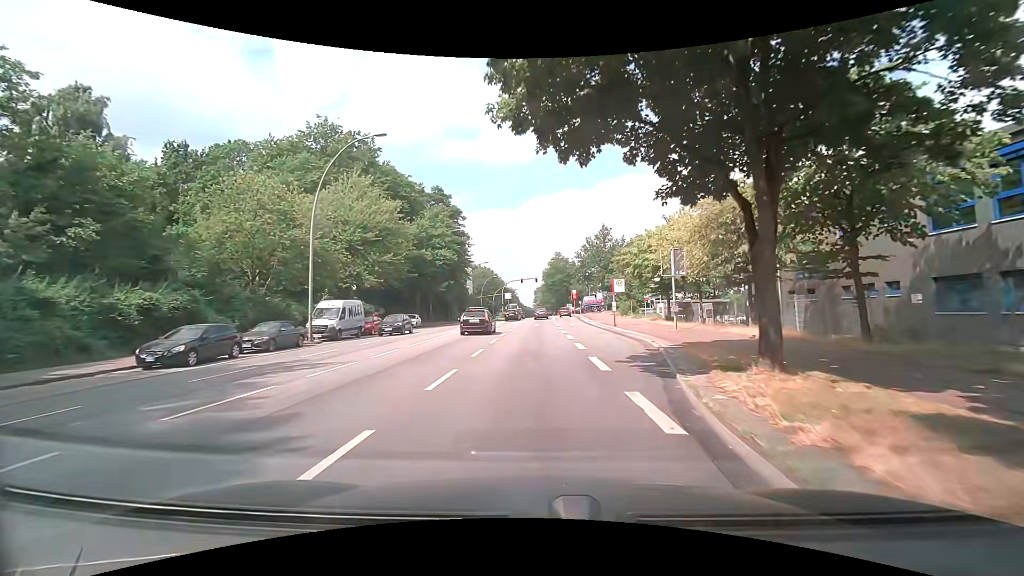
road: primary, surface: asphalt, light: Day
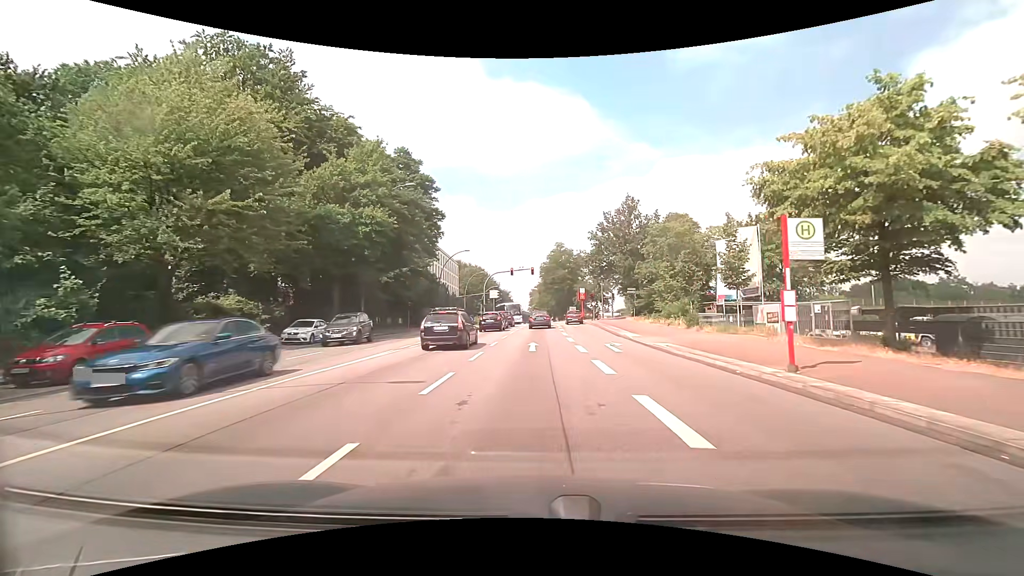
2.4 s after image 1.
(0.0, +24.3) m; +1°
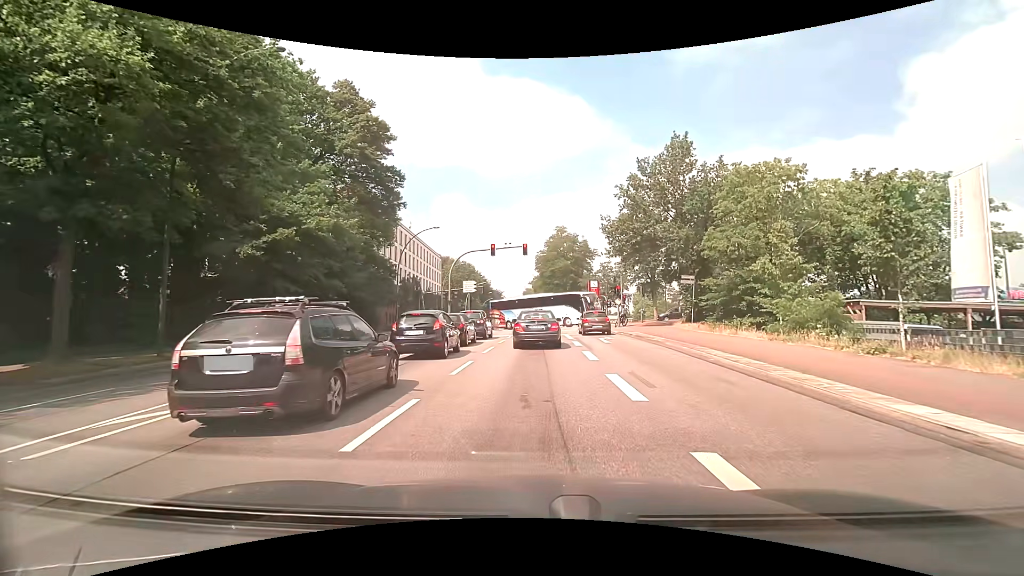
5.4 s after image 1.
(0.0, +20.9) m; 0°
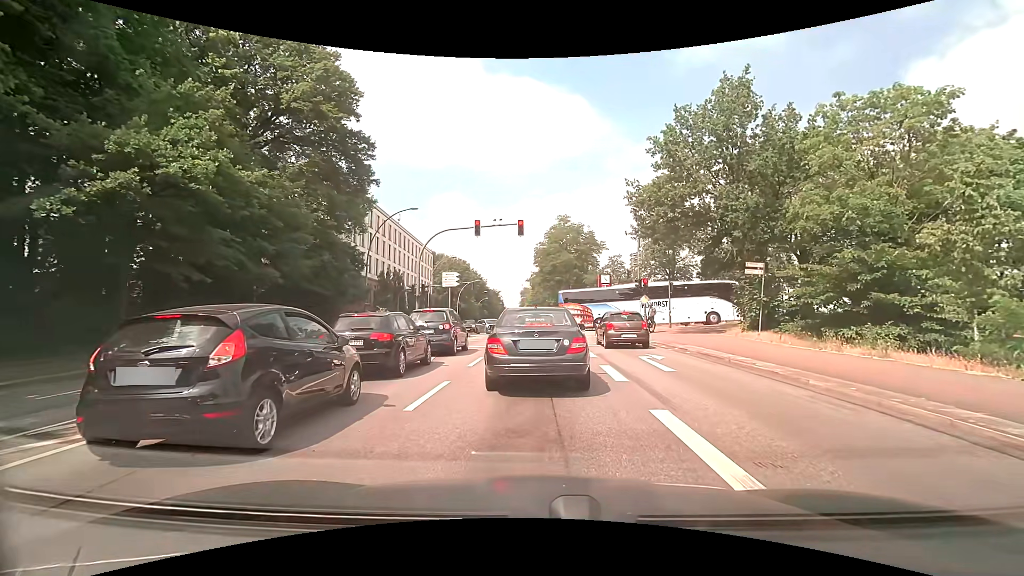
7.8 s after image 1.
(0.0, +9.7) m; 0°
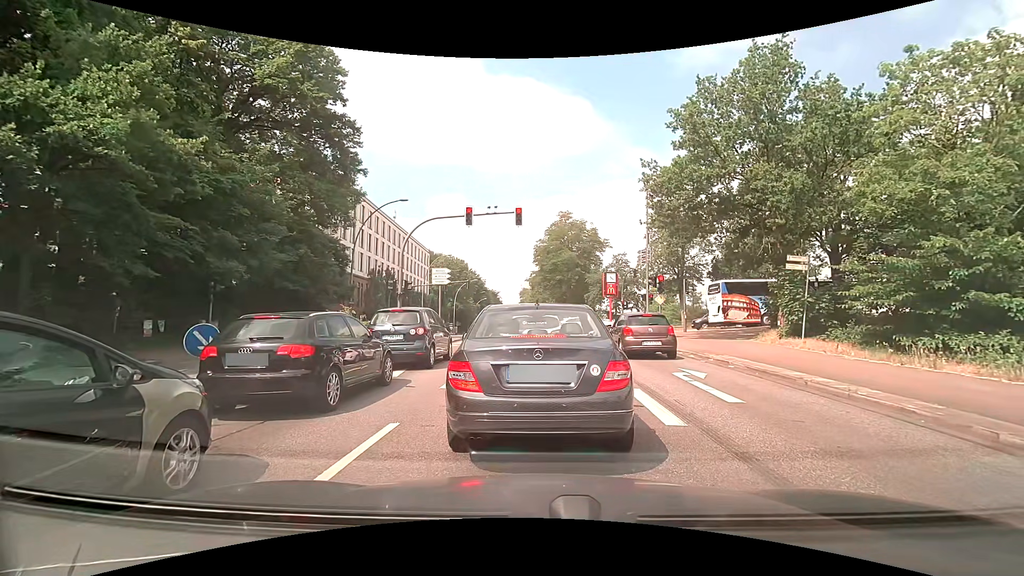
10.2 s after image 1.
(0.0, +3.4) m; +2°
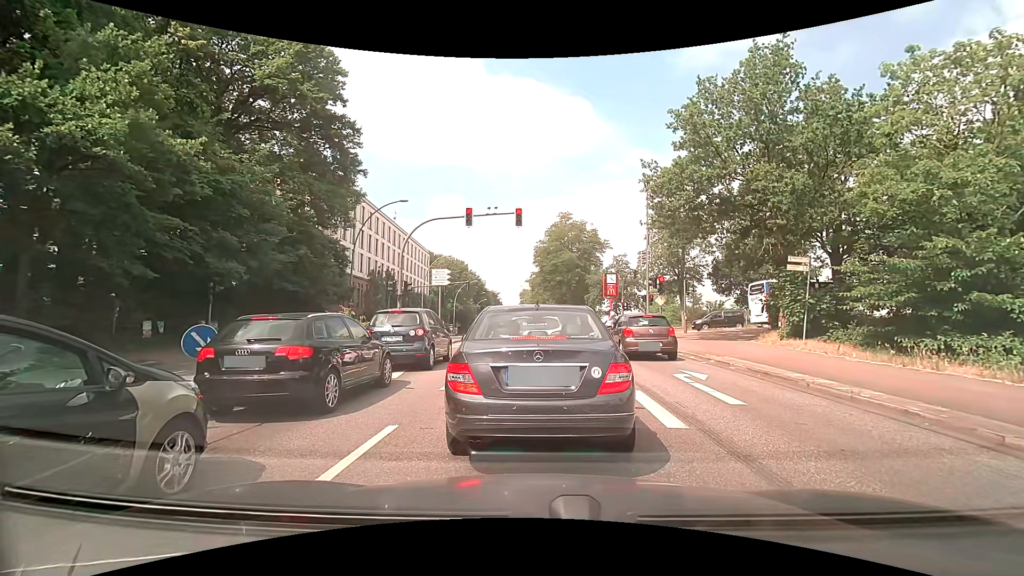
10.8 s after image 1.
(0.0, +0.1) m; 0°
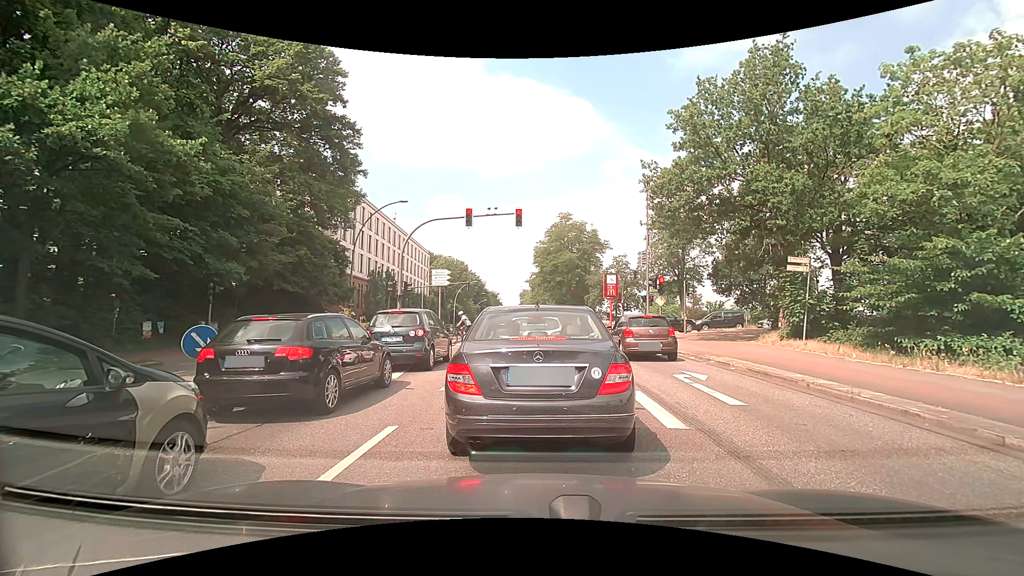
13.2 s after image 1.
(0.0, +0.1) m; 0°
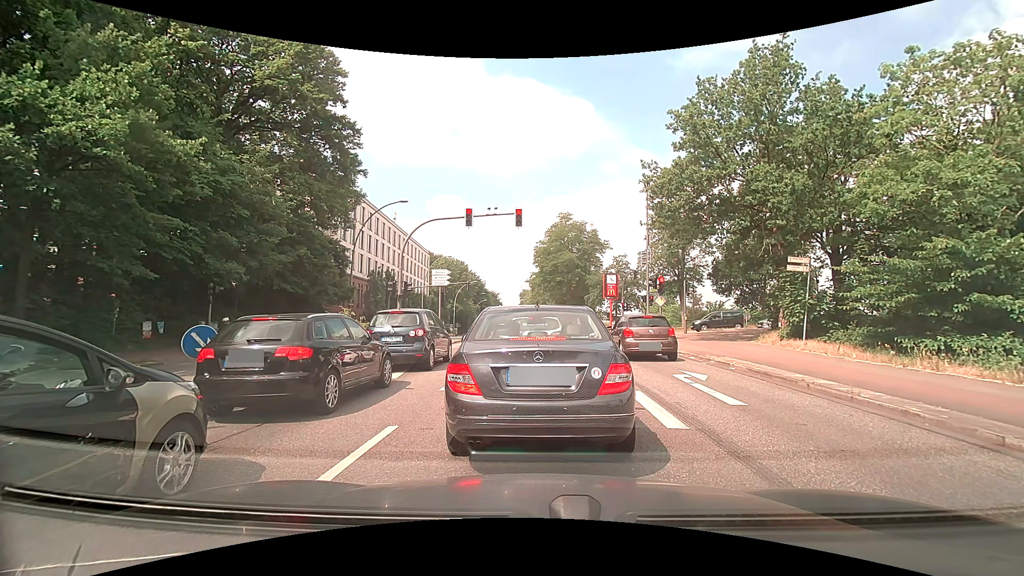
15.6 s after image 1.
(0.0, 0.0) m; 0°
(0, +10) (0, +20) (-1, +30) (-1, +40) (-1, +50) (-2, +60) (-2, +70) (-3, +80) (-3, +90) (-4, +100) m
